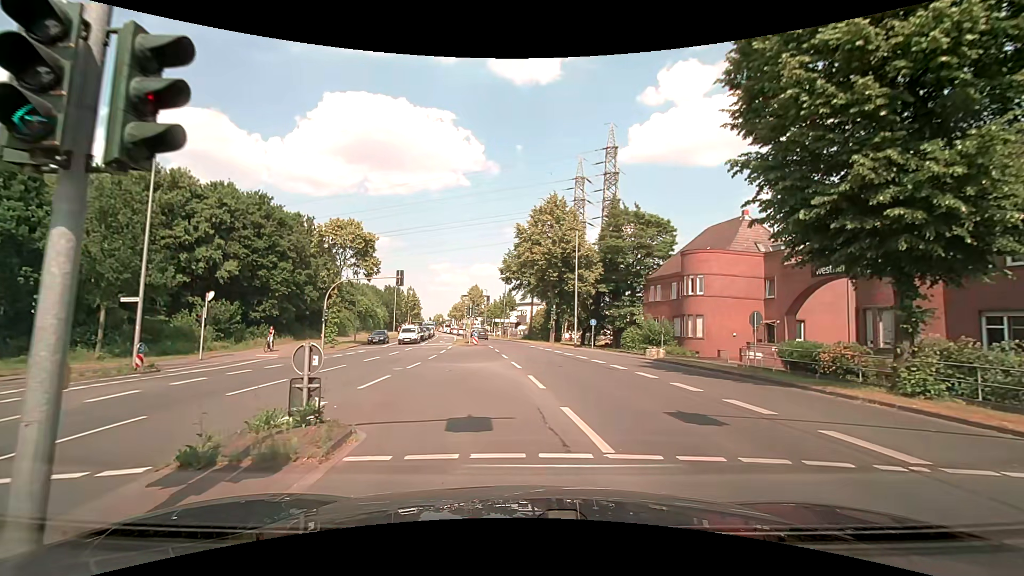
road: secondary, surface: asphalt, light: Day
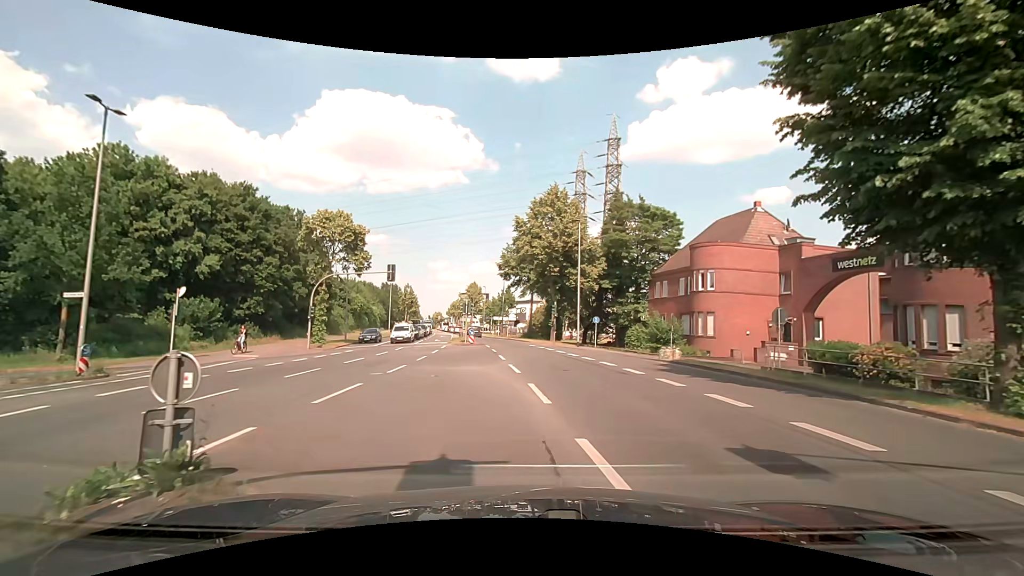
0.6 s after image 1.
(0.0, +2.7) m; 0°
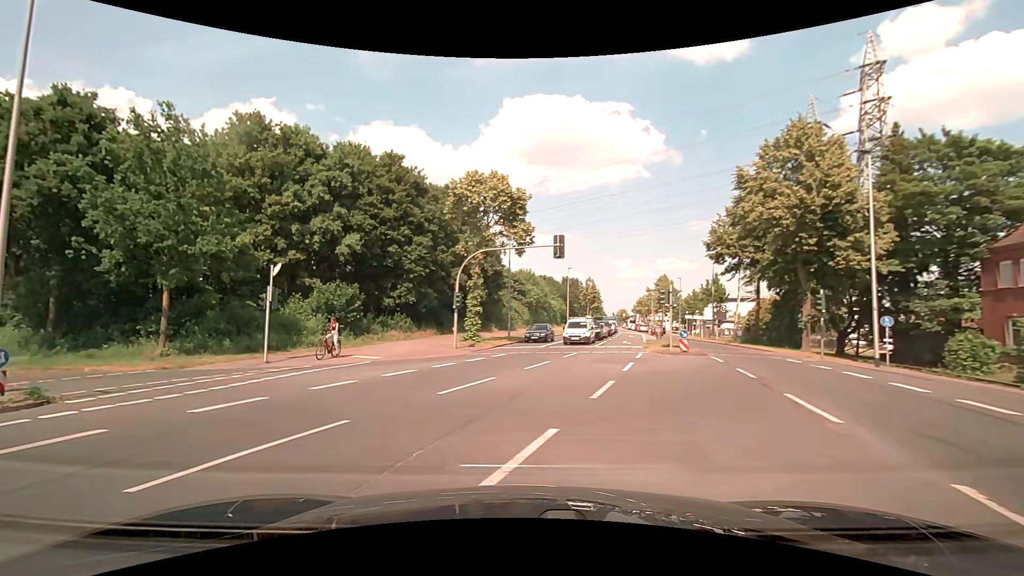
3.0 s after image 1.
(-1.7, +12.6) m; -20°
